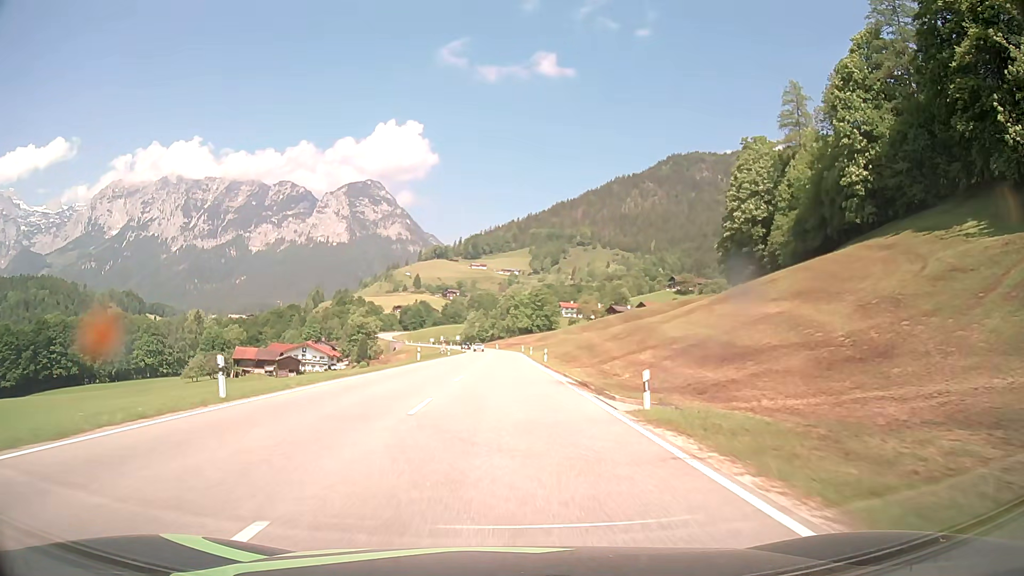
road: primary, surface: asphalt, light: Day
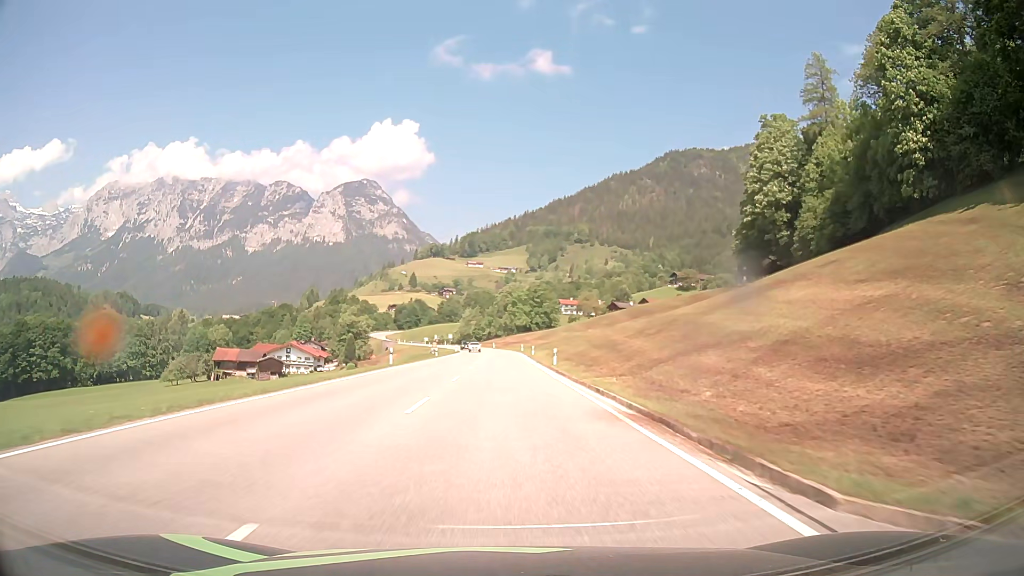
(+0.1, +12.1) m; 0°
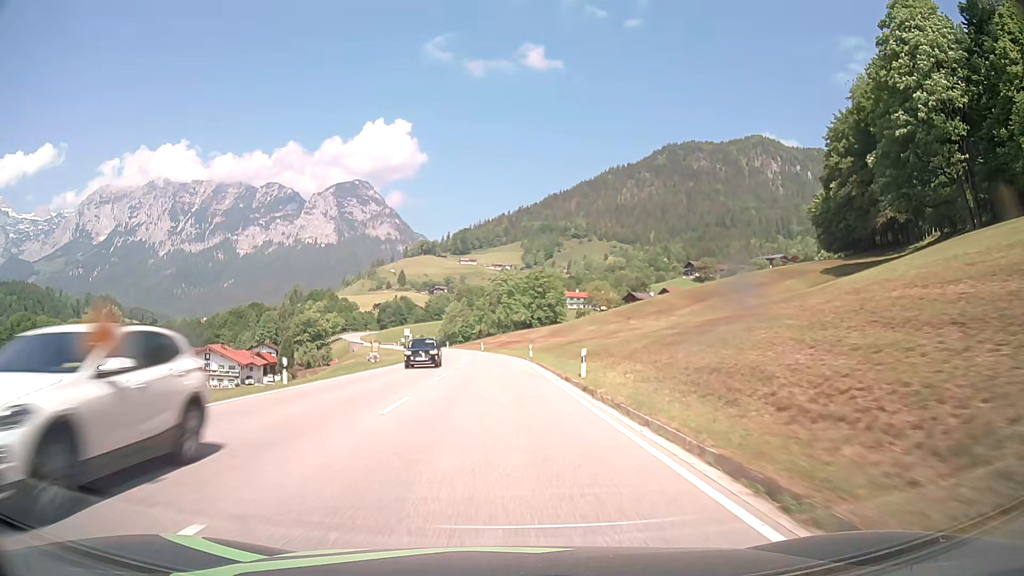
(+0.3, +48.2) m; 0°
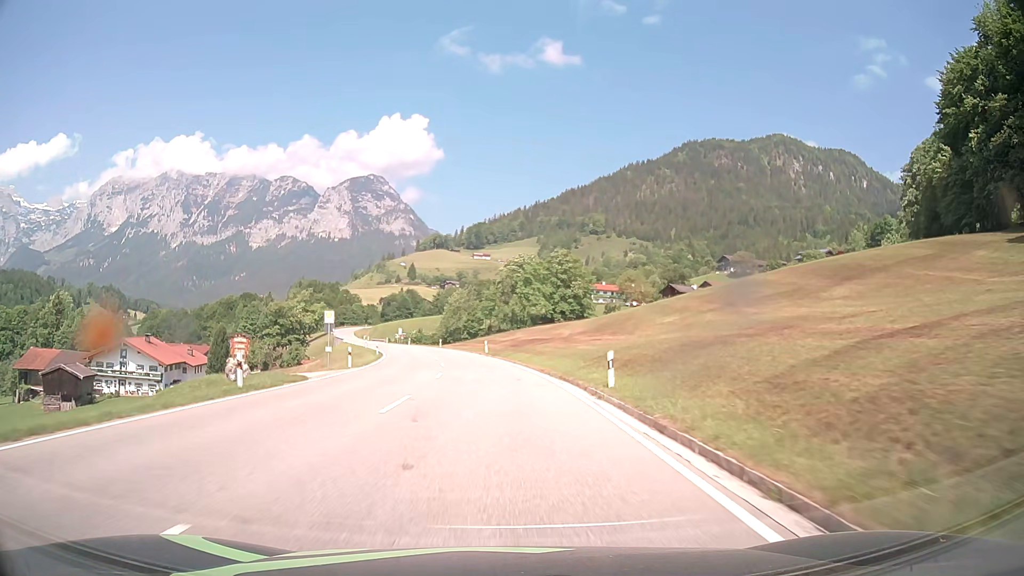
(-0.2, +36.1) m; -1°
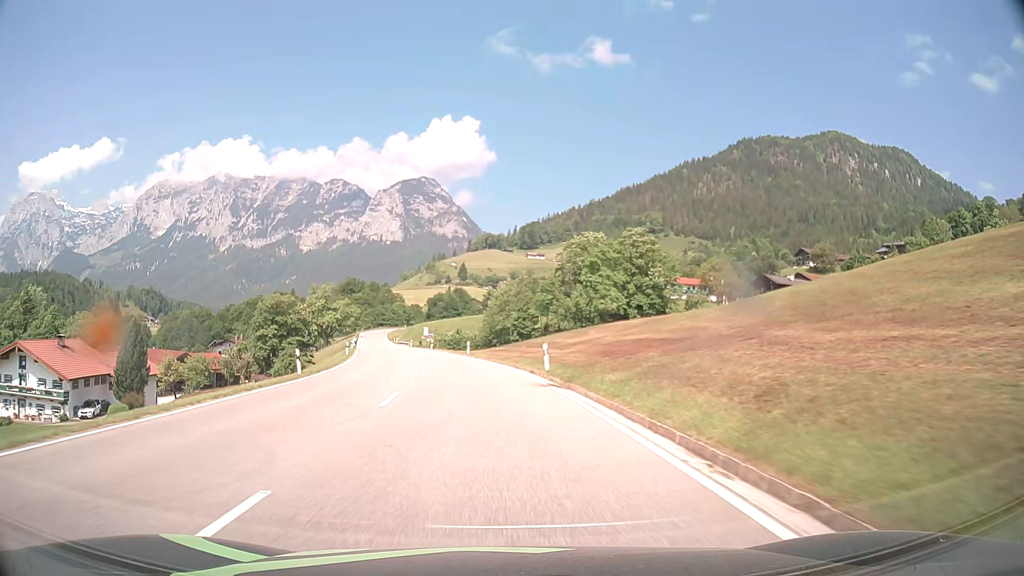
(-0.9, +34.7) m; -4°
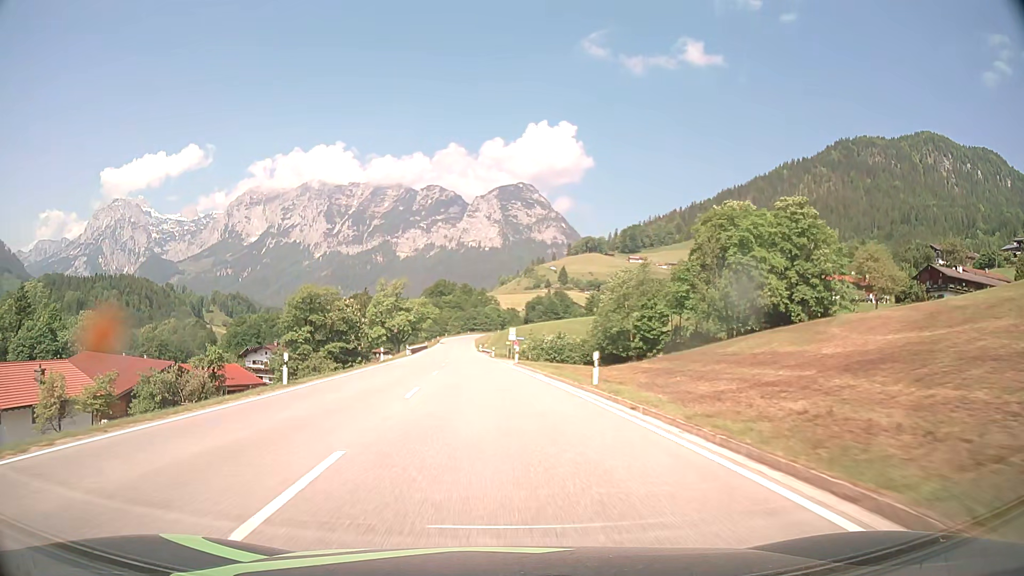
(-2.5, +33.8) m; -8°
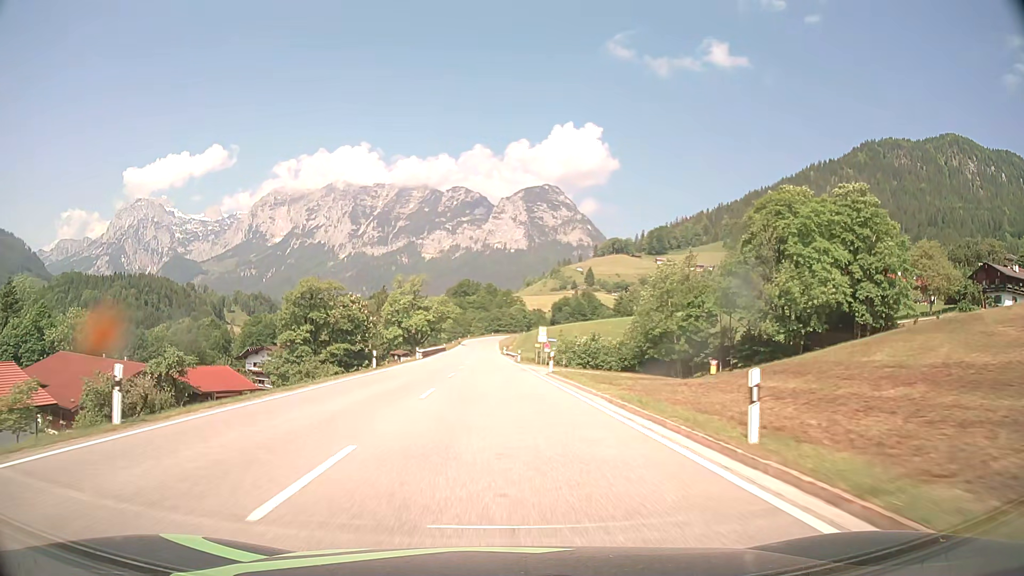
(-0.3, +11.5) m; -2°
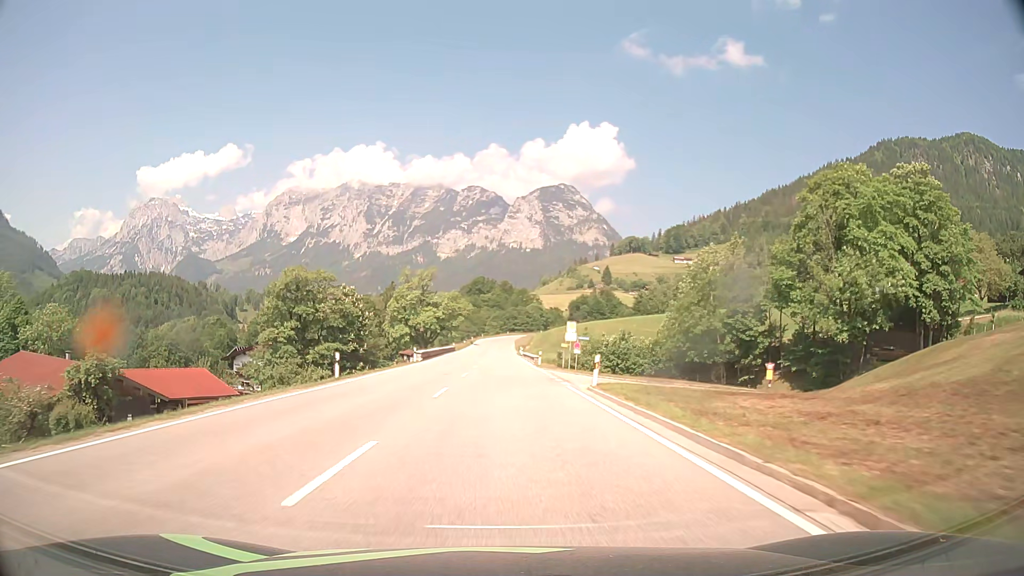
(-0.2, +11.6) m; -1°
(0, +10) (0, +20) (-1, +30) (-1, +40) (-1, +50) (-1, +60) (-1, +70) (-1, +80) (-1, +90) (-1, +100) m
